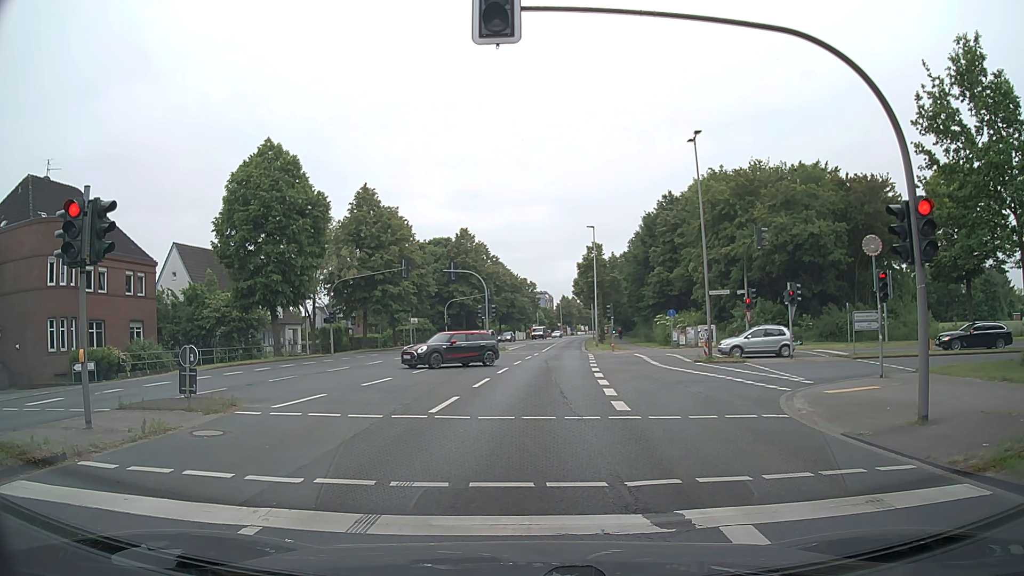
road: secondary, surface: asphalt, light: Day
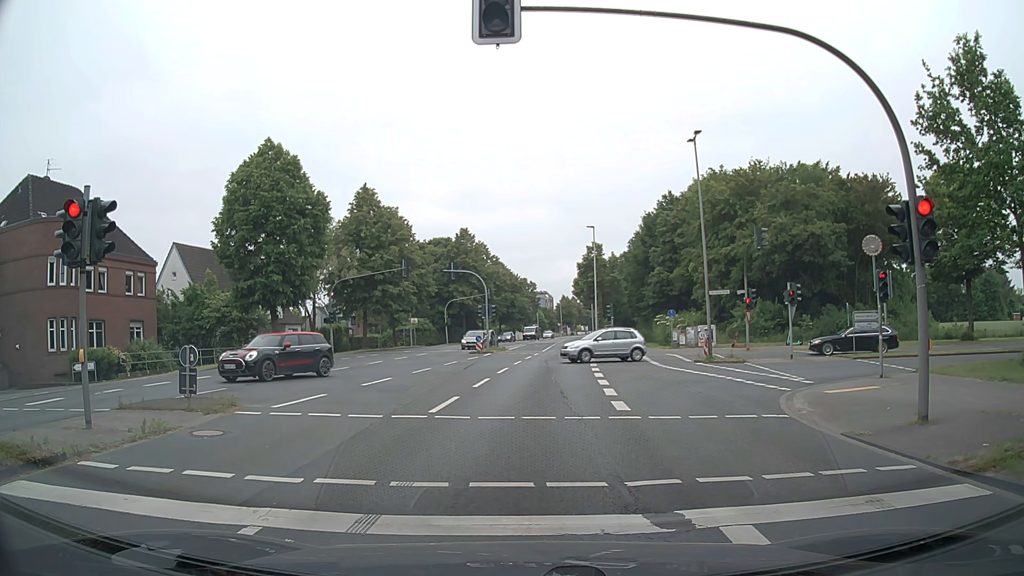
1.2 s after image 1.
(0.0, 0.0) m; 0°
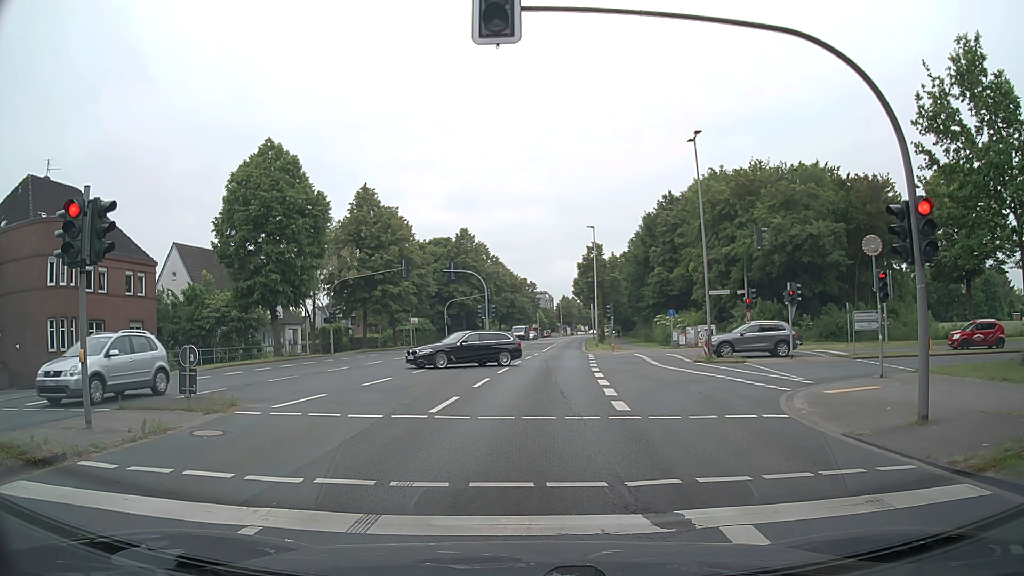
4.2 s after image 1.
(0.0, 0.0) m; 0°
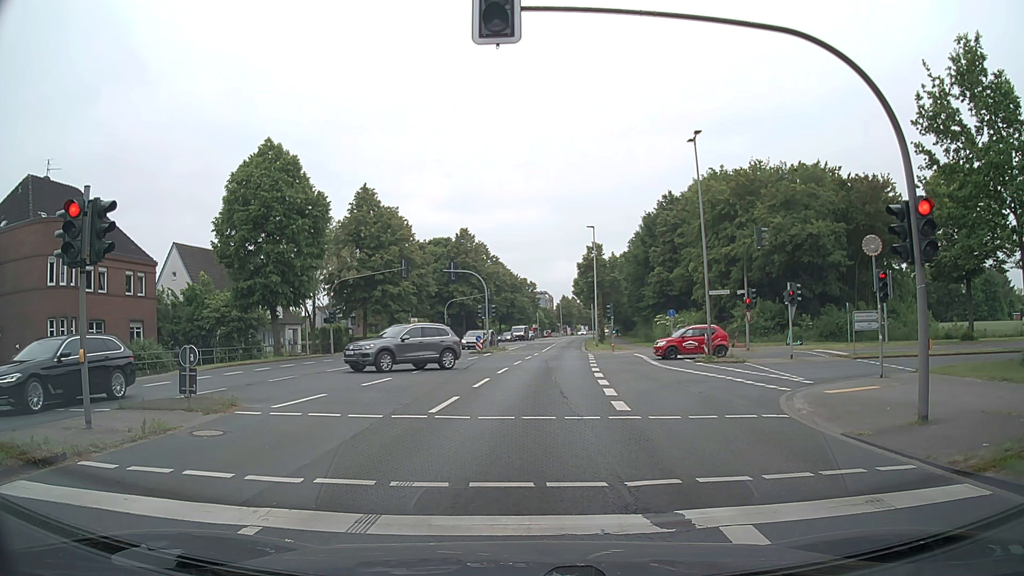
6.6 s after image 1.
(0.0, 0.0) m; 0°
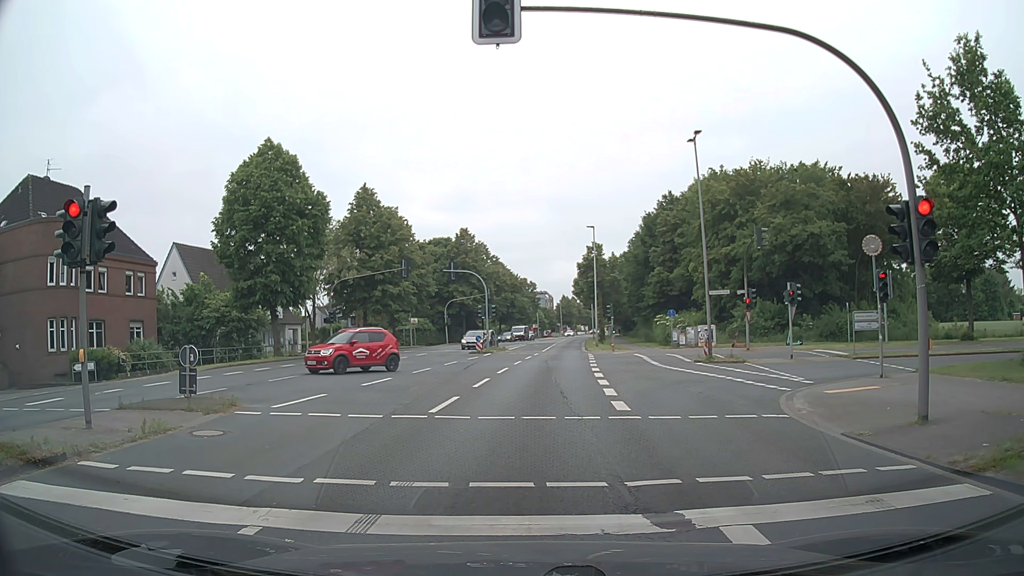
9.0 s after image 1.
(0.0, 0.0) m; 0°
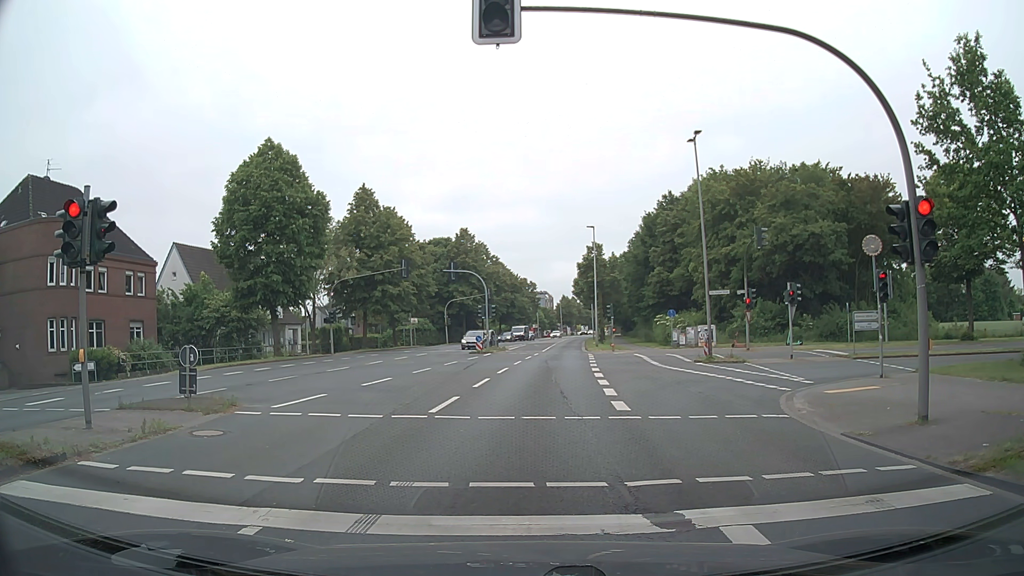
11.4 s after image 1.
(0.0, 0.0) m; 0°
(0, +10) (+1, +20) (+2, +30) (+3, +40) (+4, +50) (+5, +60) (+6, +70) (+7, +80) (+9, +90) (+10, +99) m
